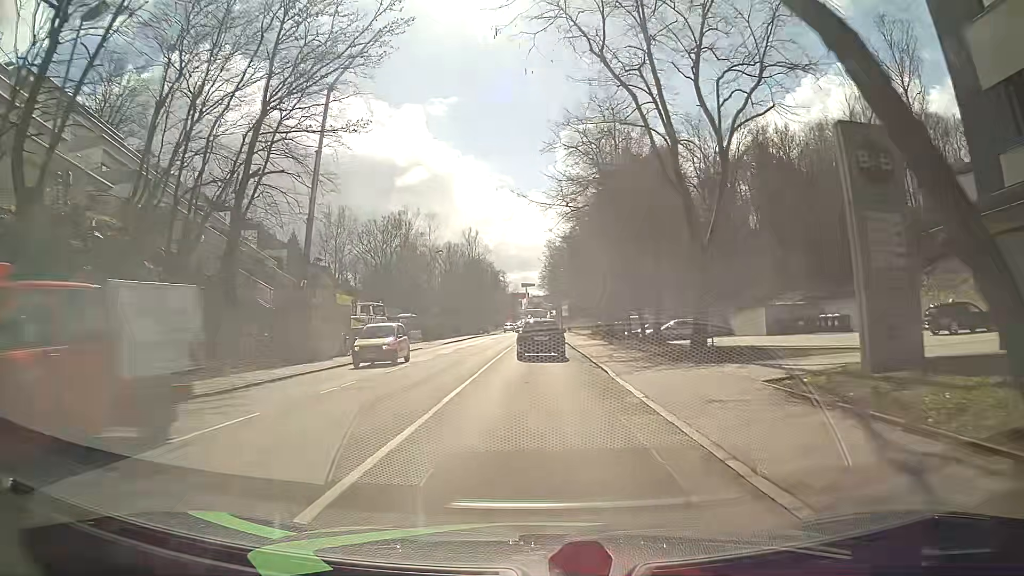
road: tertiary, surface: asphalt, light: Day
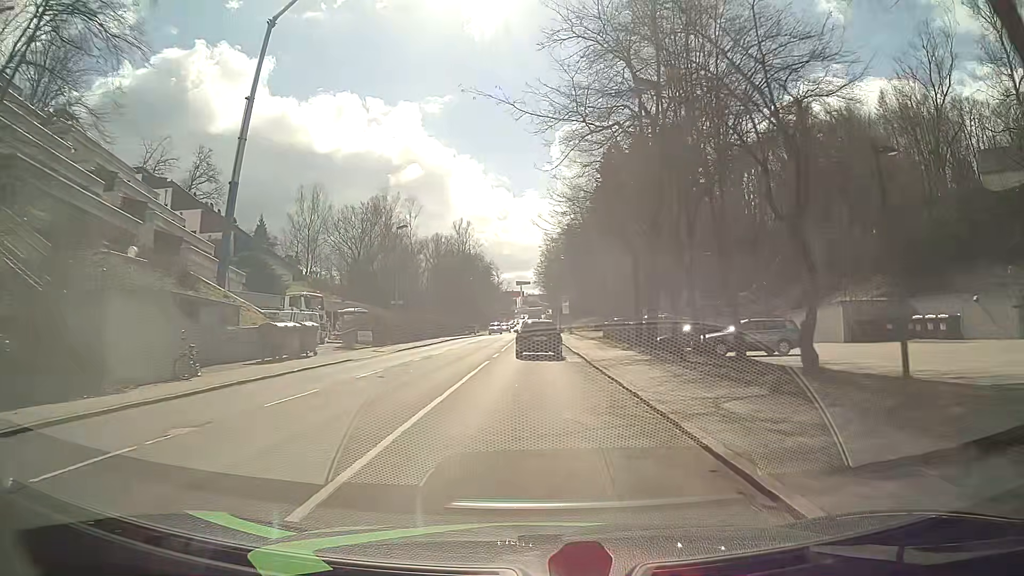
(+0.2, +15.2) m; +1°
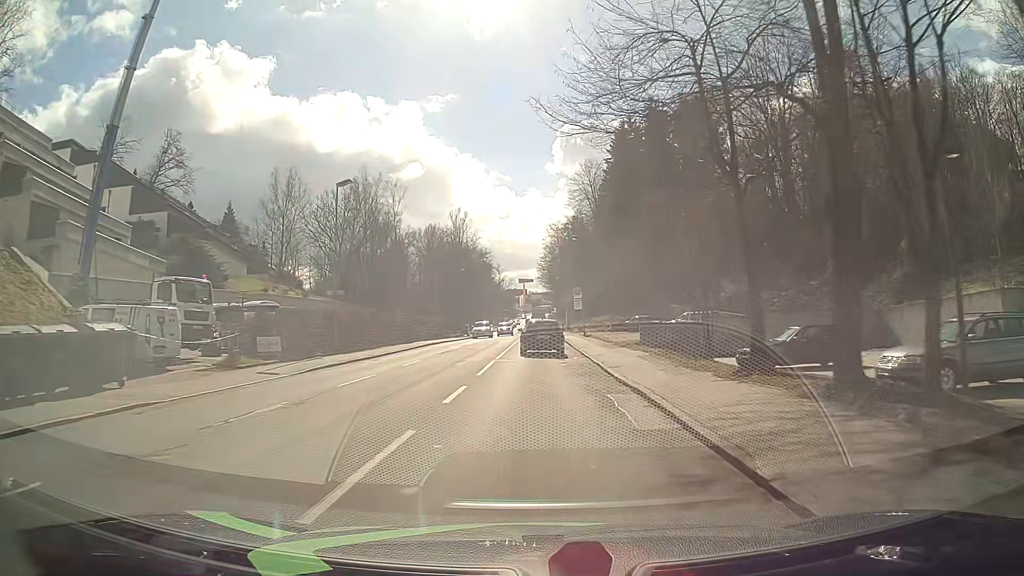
(0.0, +15.3) m; 0°
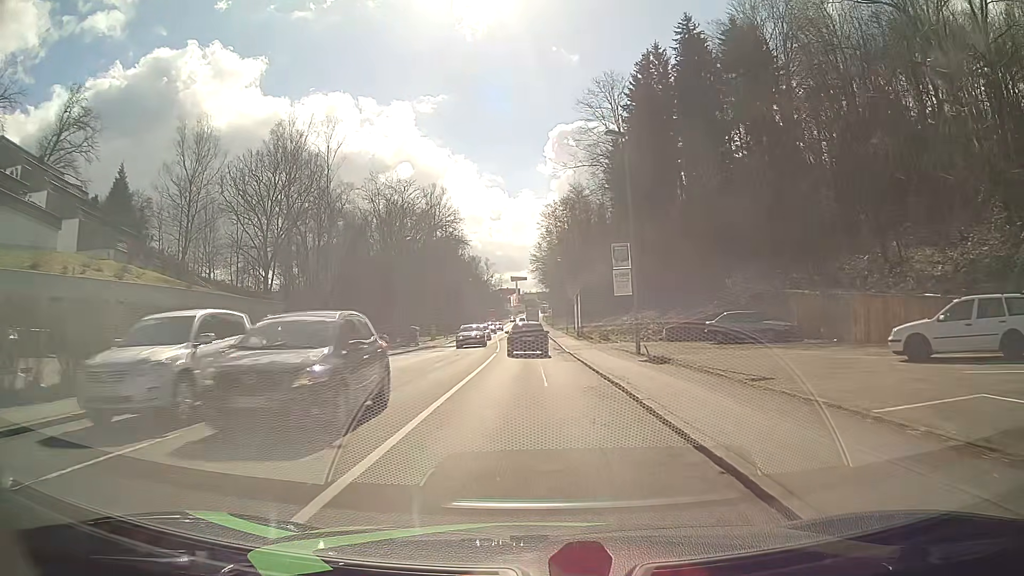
(+0.1, +31.6) m; +1°
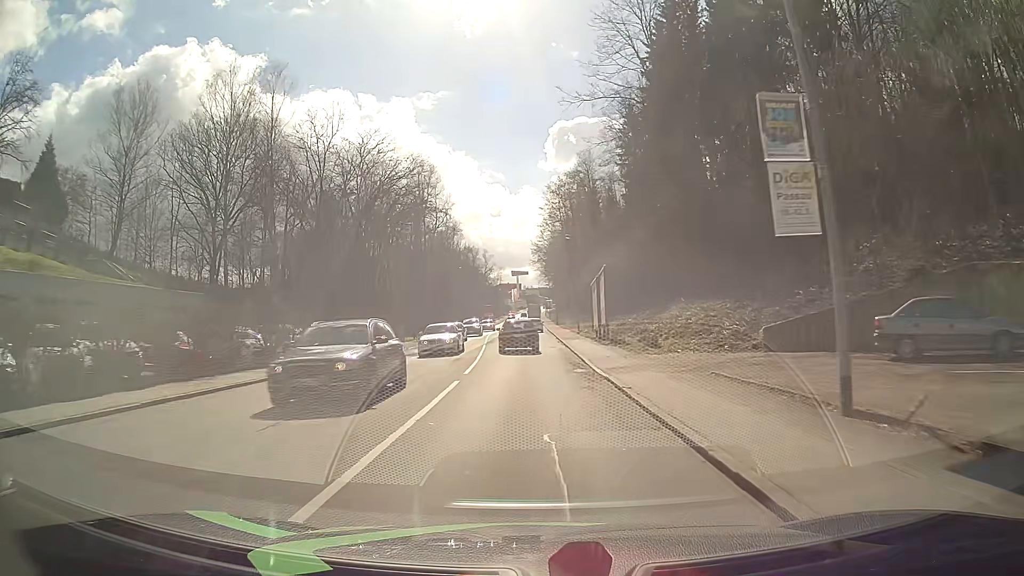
(-0.2, +16.1) m; -1°
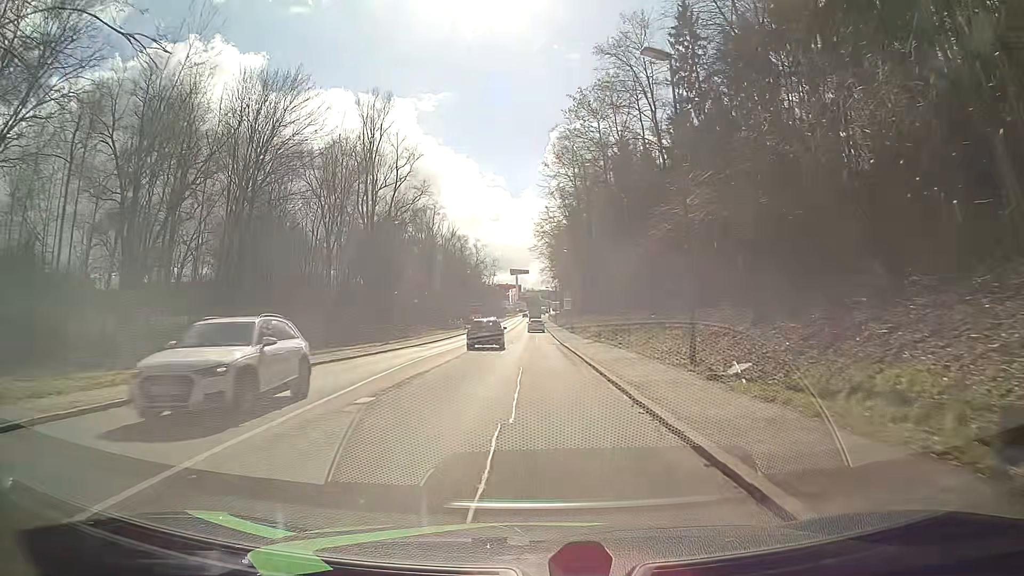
(0.0, +39.9) m; 0°
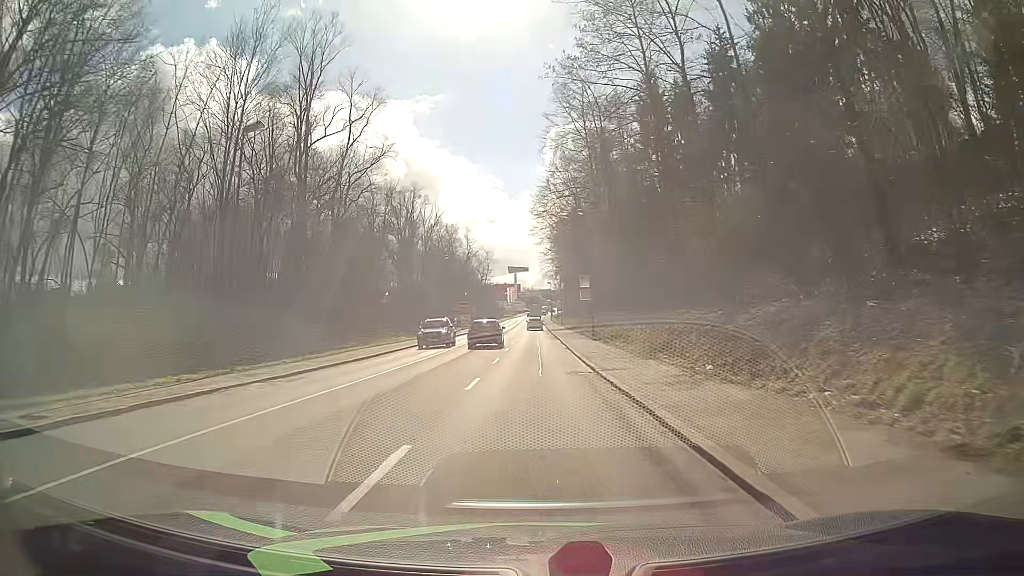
(-0.2, +23.2) m; -1°
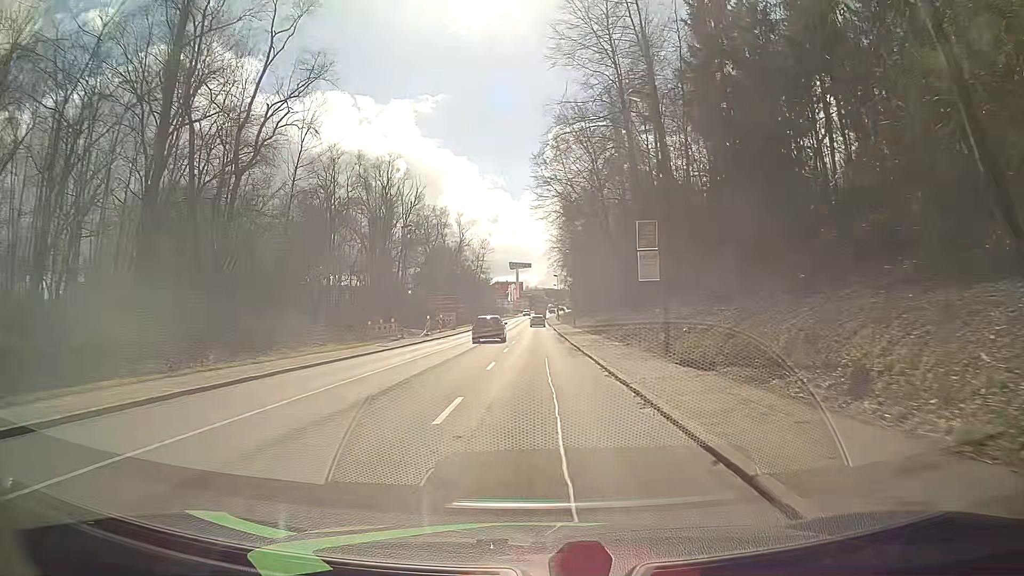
(+0.1, +23.1) m; 0°
(0, +10) (0, +20) (0, +30) (0, +40) (0, +50) (+1, +60) (+1, +70) (+1, +80) (+1, +90) (+1, +100) m
